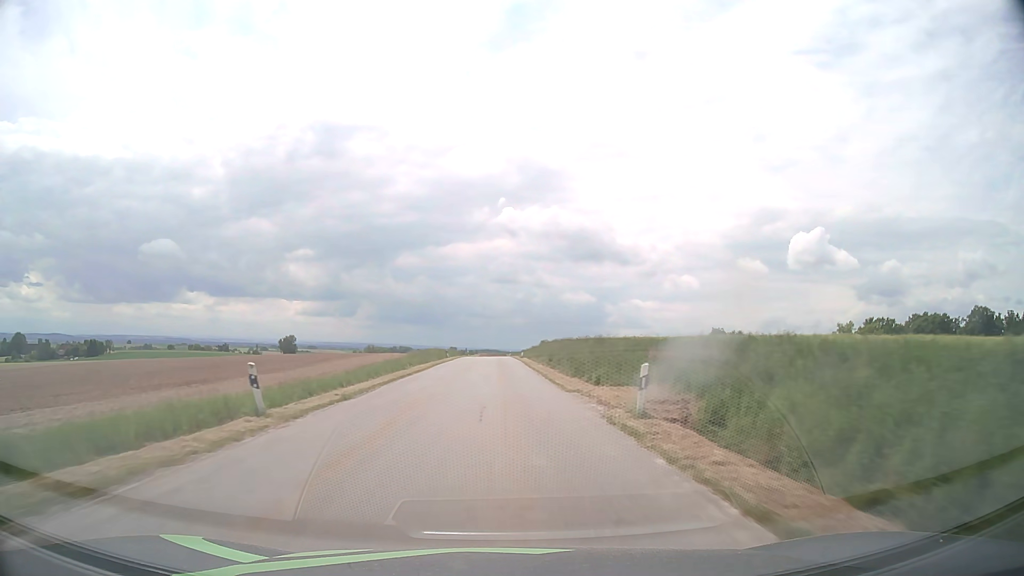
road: tertiary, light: Day
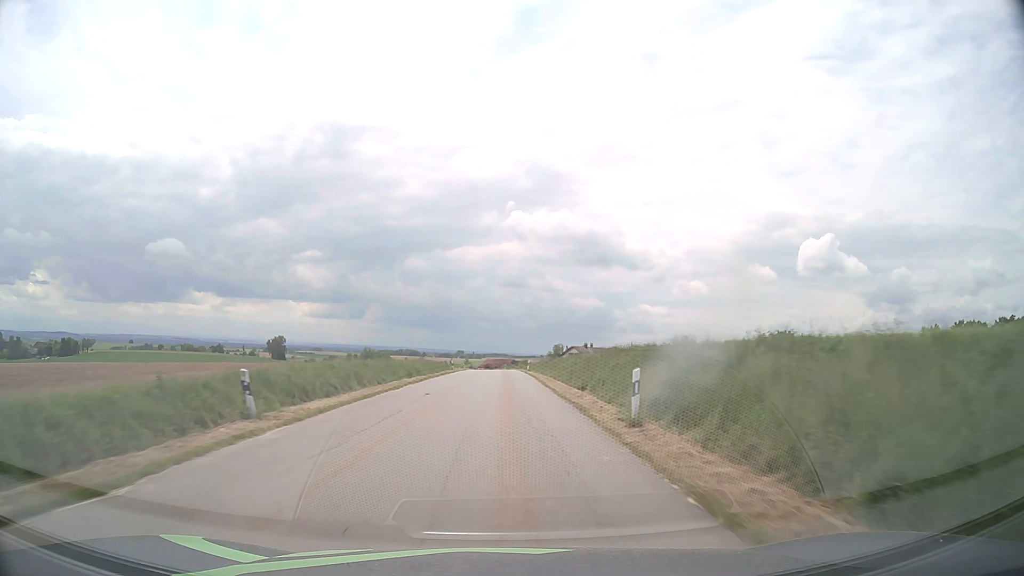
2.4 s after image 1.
(-0.6, +50.6) m; -1°
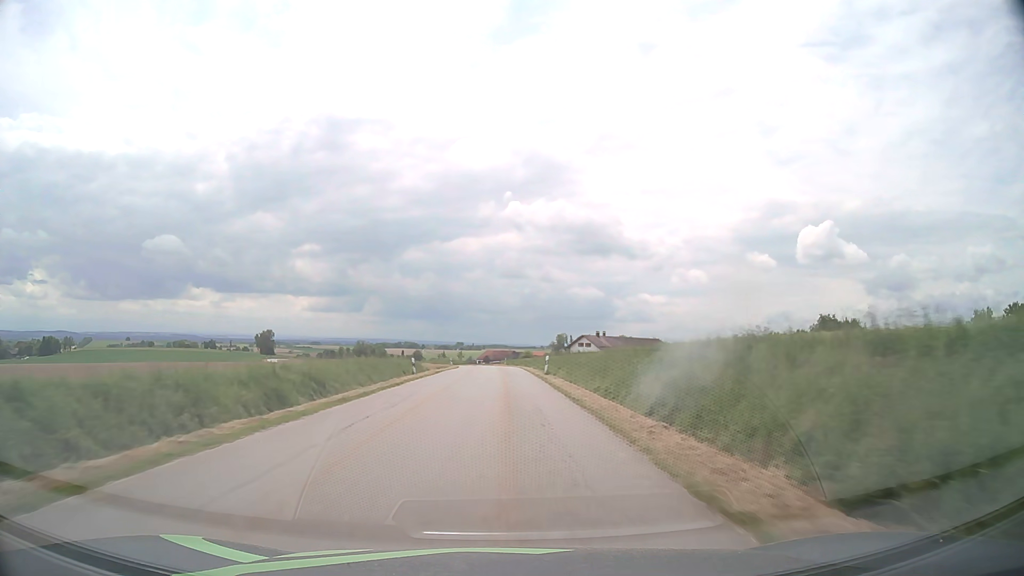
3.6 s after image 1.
(+0.1, +26.9) m; 0°
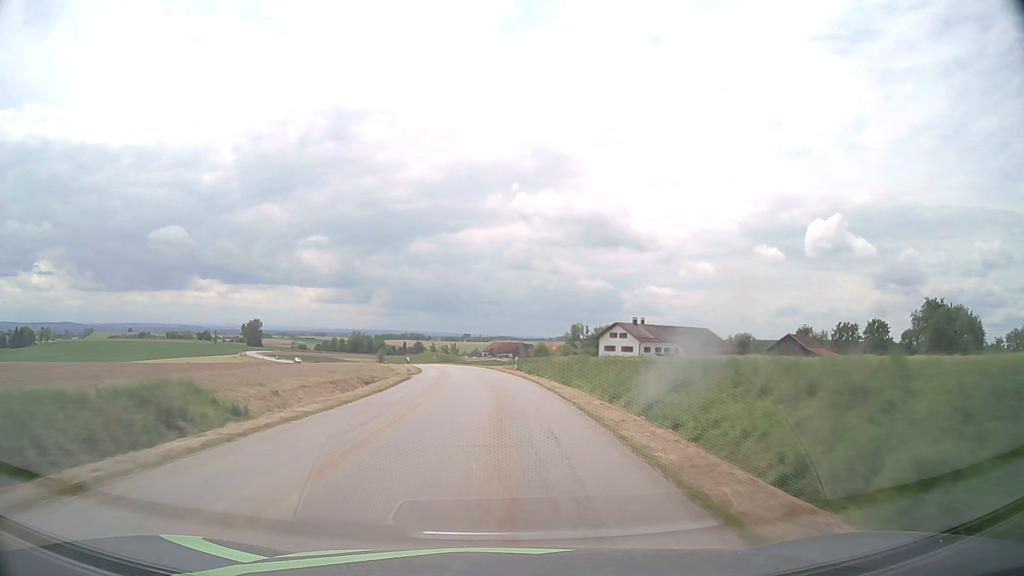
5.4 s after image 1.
(-0.1, +42.4) m; 0°
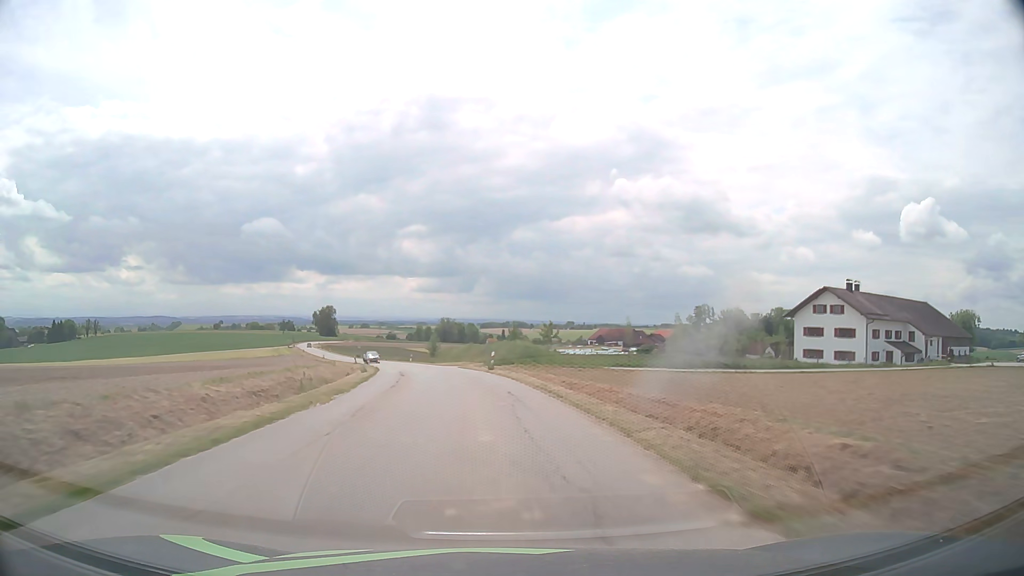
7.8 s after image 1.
(-3.2, +56.7) m; -8°
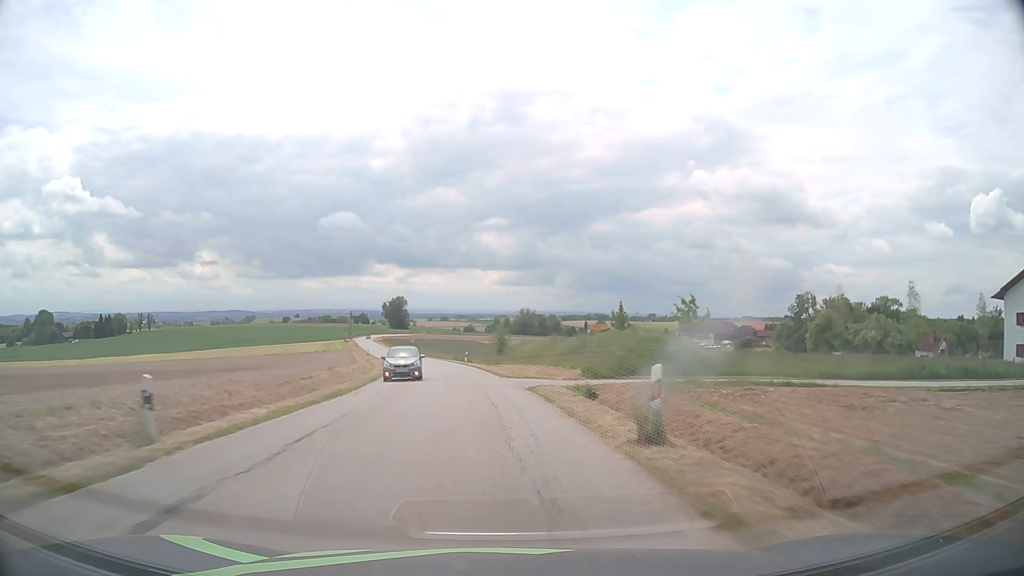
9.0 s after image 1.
(-1.6, +27.3) m; -7°
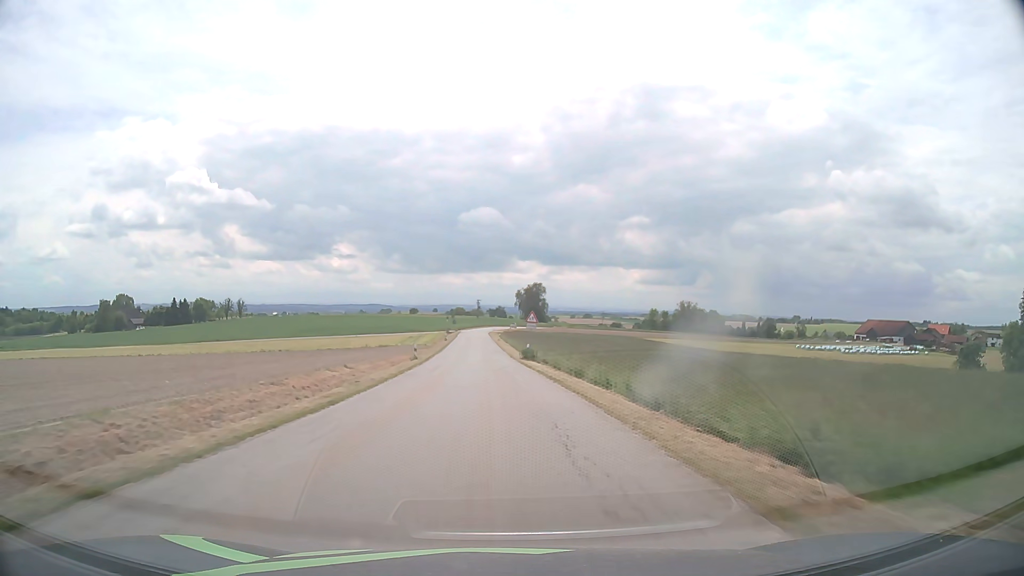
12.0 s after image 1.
(-7.8, +65.7) m; -12°
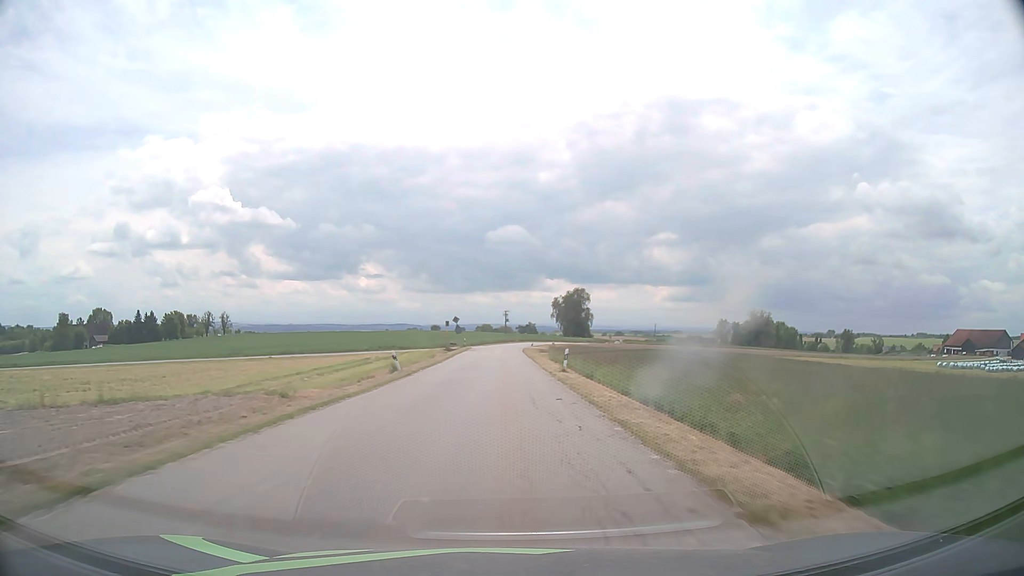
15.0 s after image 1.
(-2.2, +63.4) m; -3°
(0, +10) (0, +20) (0, +30) (0, +40) (0, +50) (0, +60) (0, +70) (+1, +80) (+1, +90) (+2, +100) m
